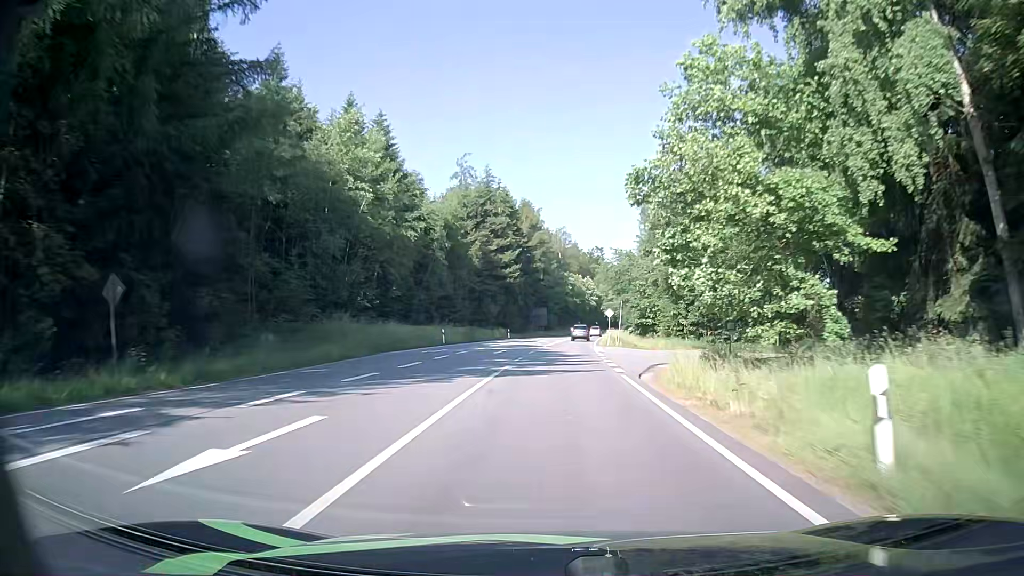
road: primary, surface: asphalt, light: Day
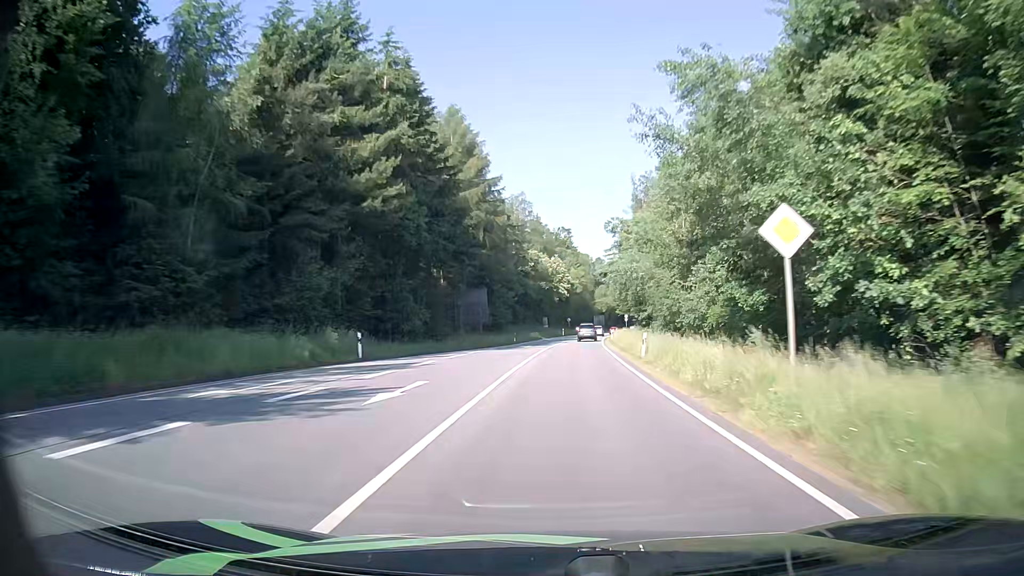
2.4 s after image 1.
(+1.5, +52.9) m; +3°
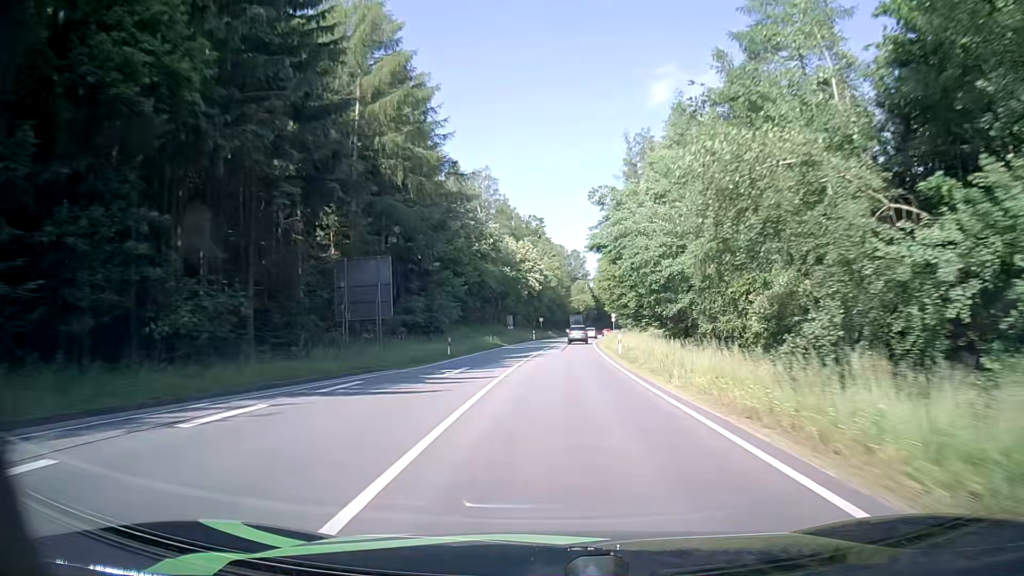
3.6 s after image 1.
(+0.6, +26.8) m; +3°
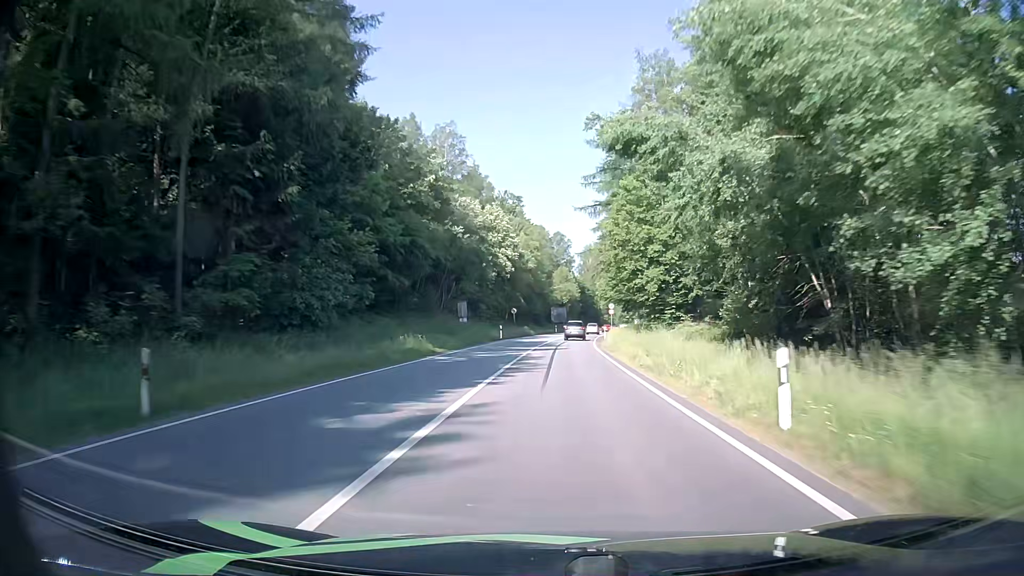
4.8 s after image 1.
(+0.4, +26.5) m; +1°
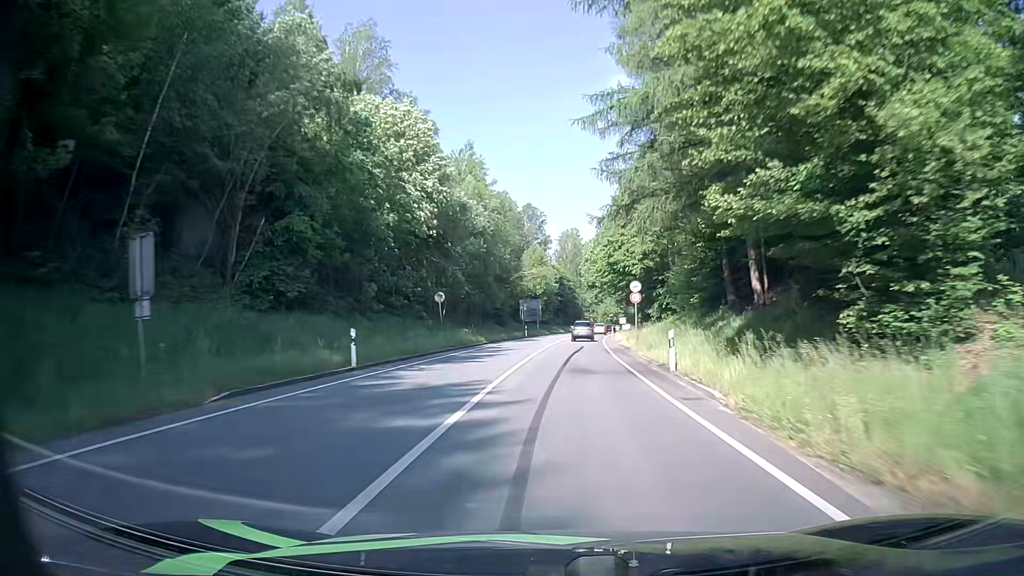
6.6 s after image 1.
(+0.8, +38.5) m; +2°
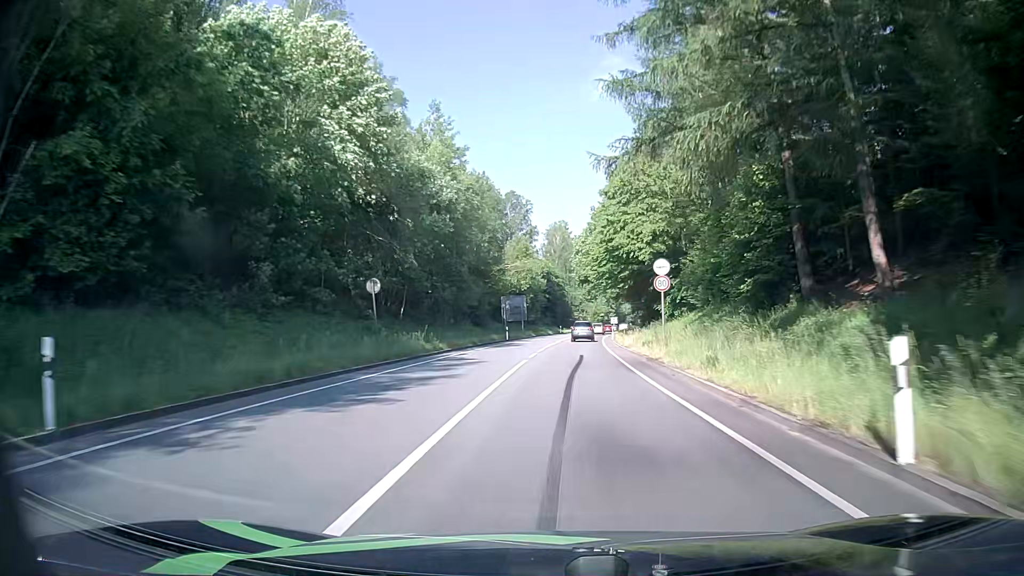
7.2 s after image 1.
(+0.2, +12.5) m; +1°
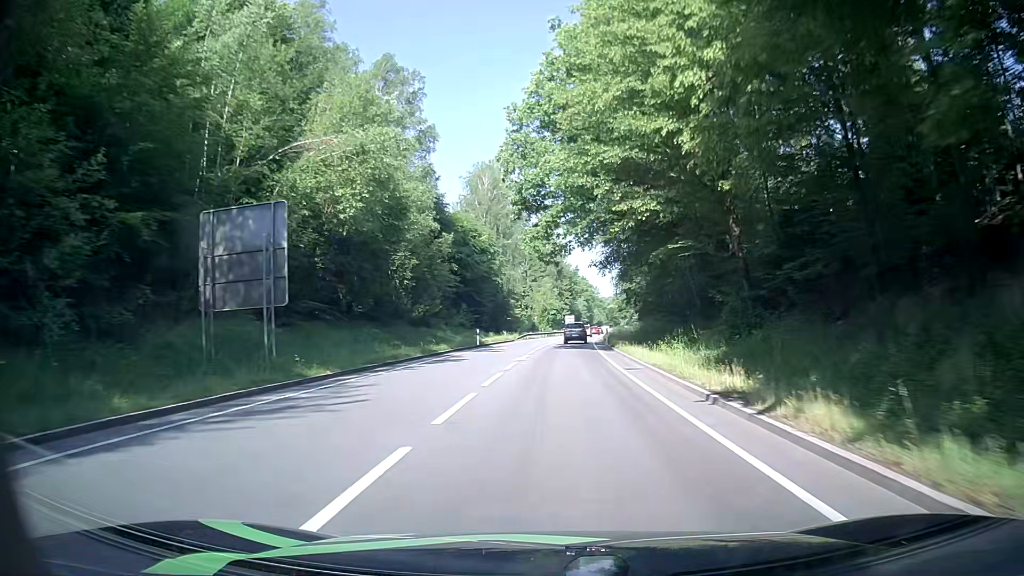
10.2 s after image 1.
(+2.9, +59.9) m; +5°
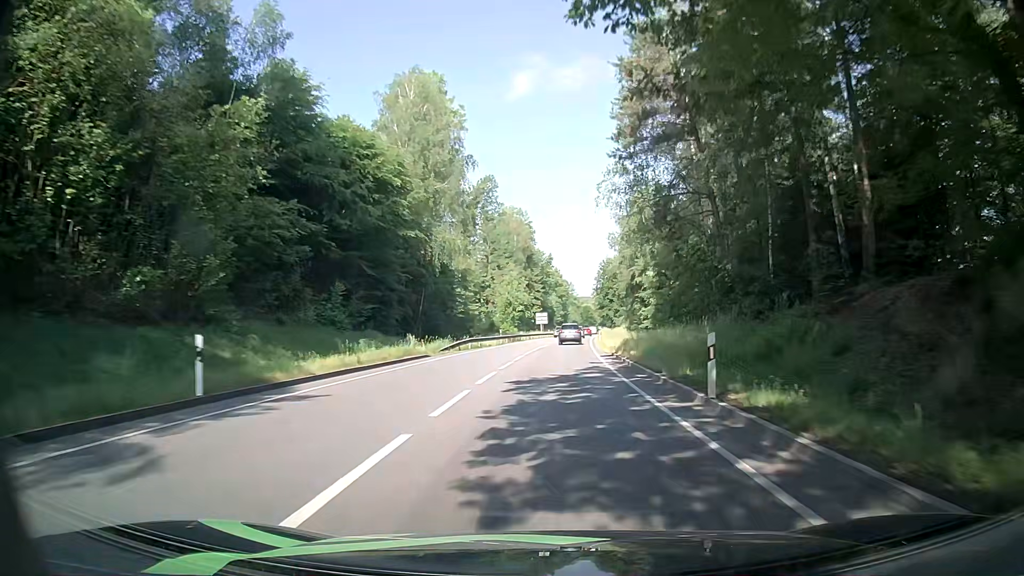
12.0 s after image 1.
(+0.8, +35.1) m; +2°
(0, +10) (0, +20) (+1, +30) (+1, +40) (+2, +50) (+2, +60) (+3, +70) (+4, +80) (+4, +90) (+5, +100) m
